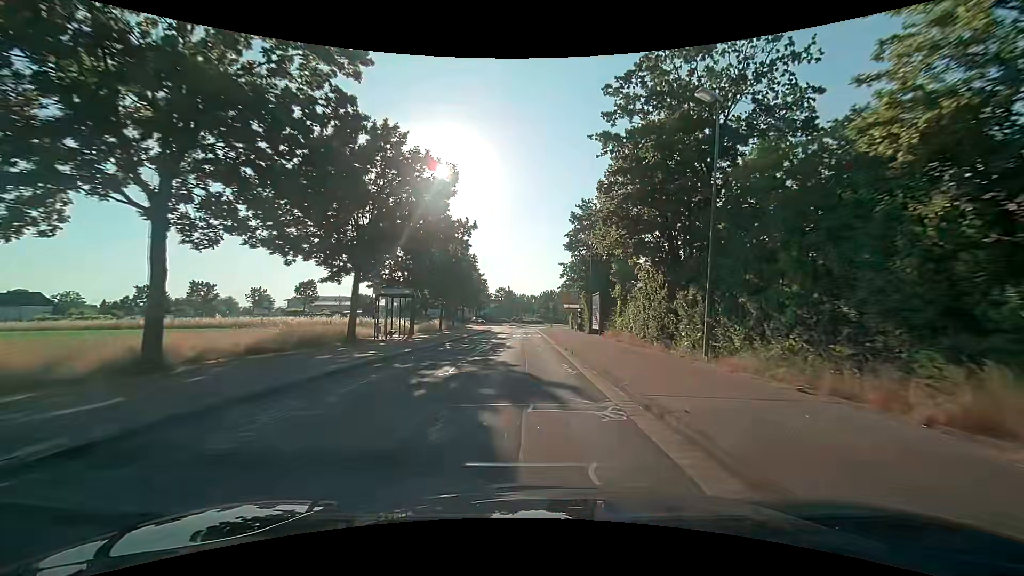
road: tertiary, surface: asphalt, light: Day
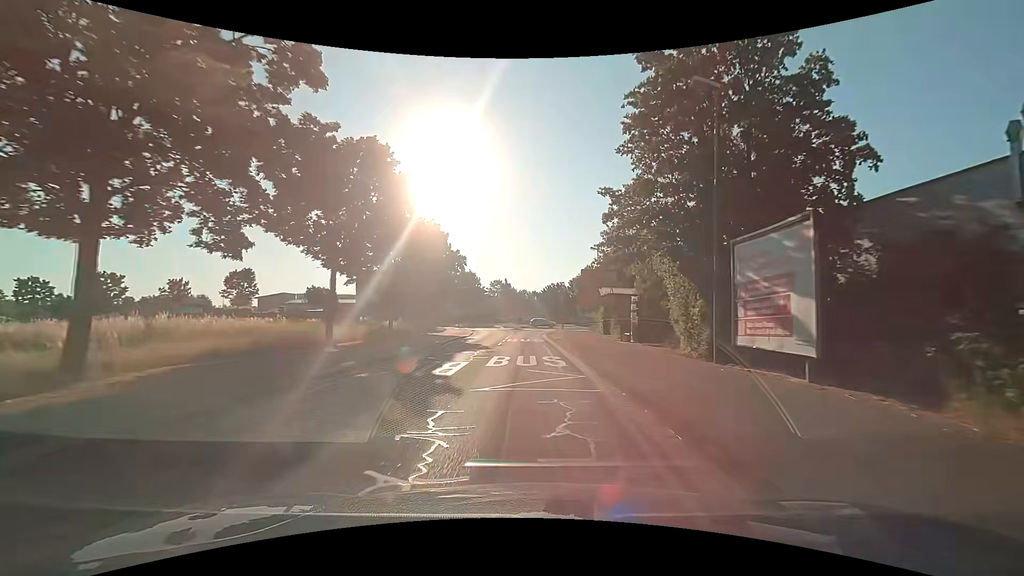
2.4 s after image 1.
(-0.1, +28.0) m; 0°
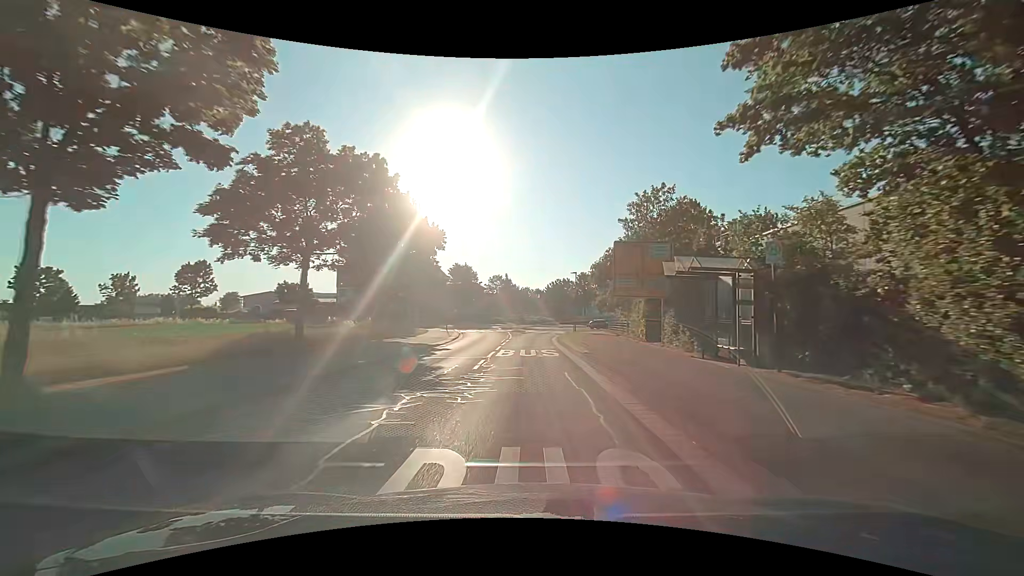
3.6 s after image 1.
(-0.2, +13.4) m; -1°
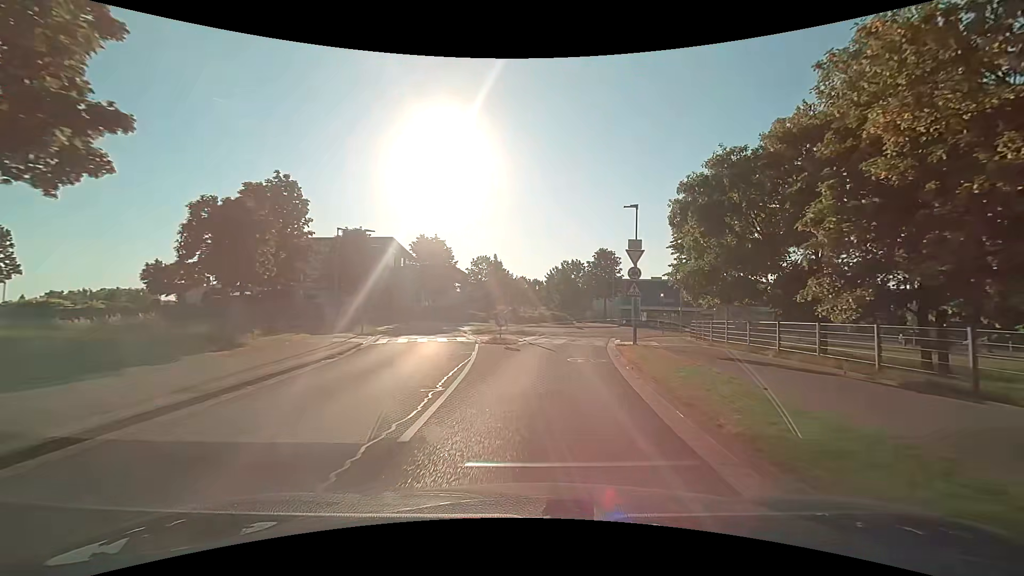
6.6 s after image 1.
(-0.1, +30.4) m; 0°
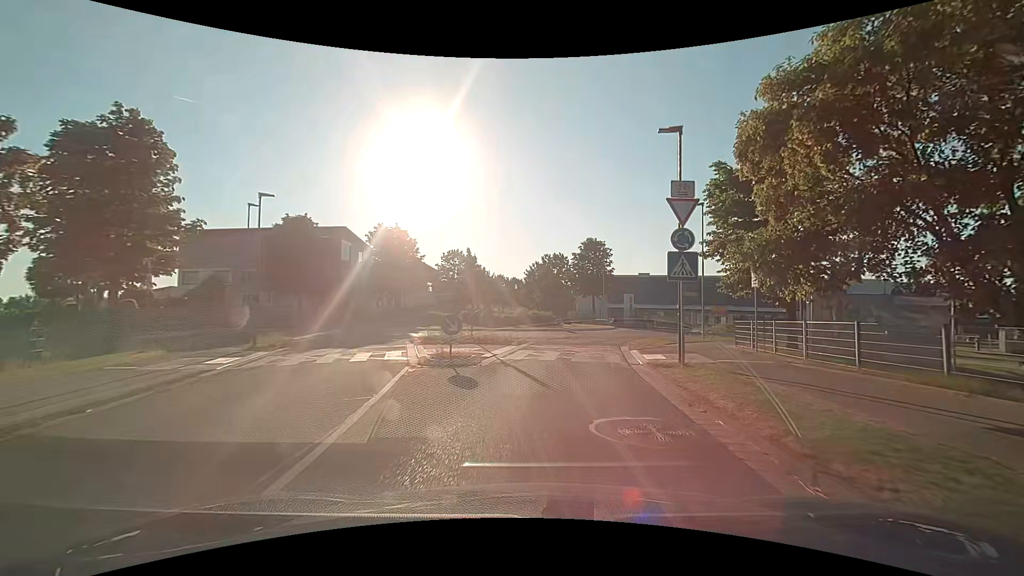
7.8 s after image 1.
(+0.2, +9.5) m; +2°
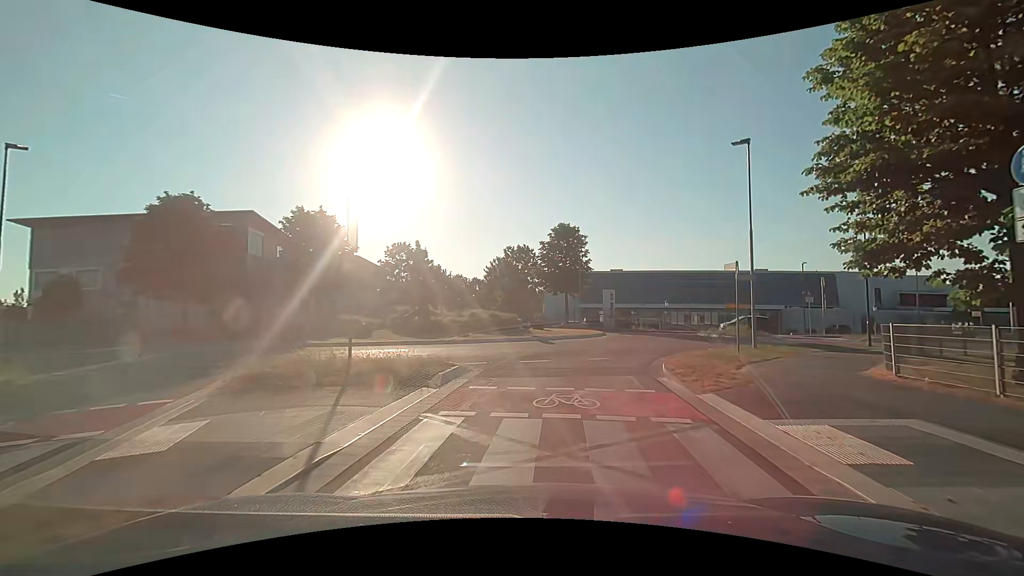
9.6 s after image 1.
(+0.4, +11.3) m; +5°
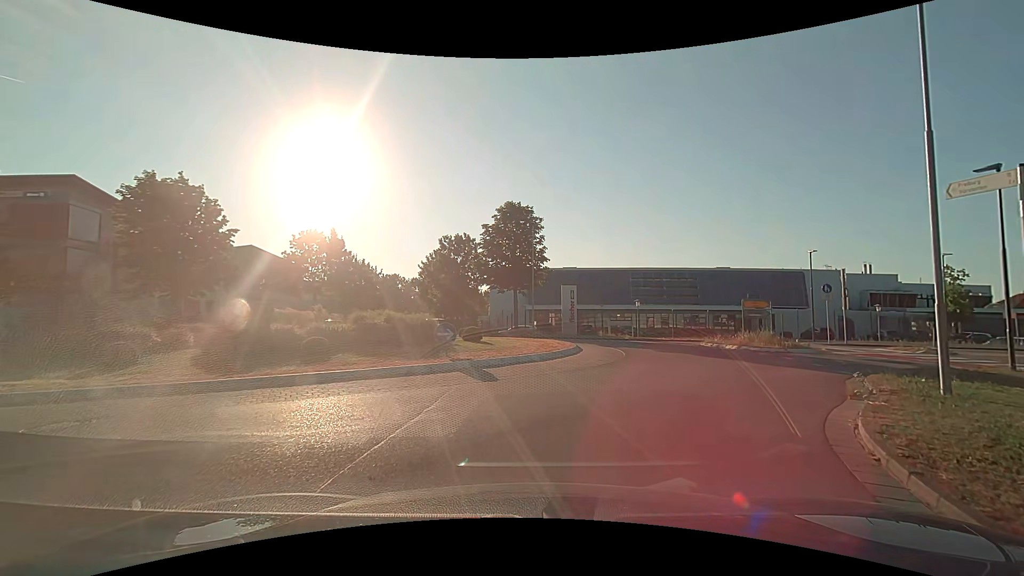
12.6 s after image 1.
(+0.4, +11.0) m; +5°
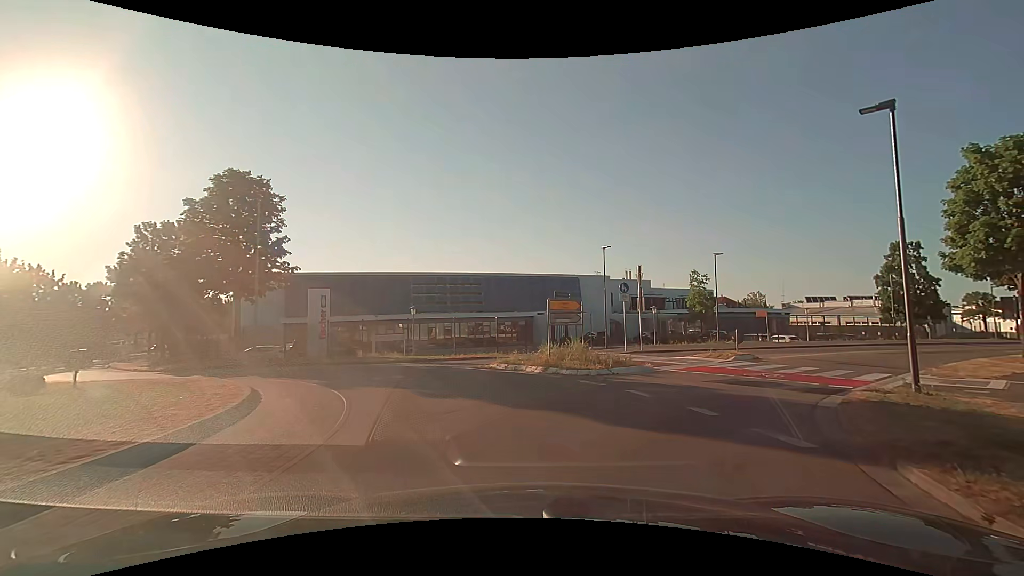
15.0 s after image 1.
(+2.2, +9.5) m; +25°
(-1, +10) (-7, +18) (-16, +23) (-24, +28) (-32, +34) (-38, +42) (-45, +49) (-50, +58) (-55, +66) (-60, +75) m
